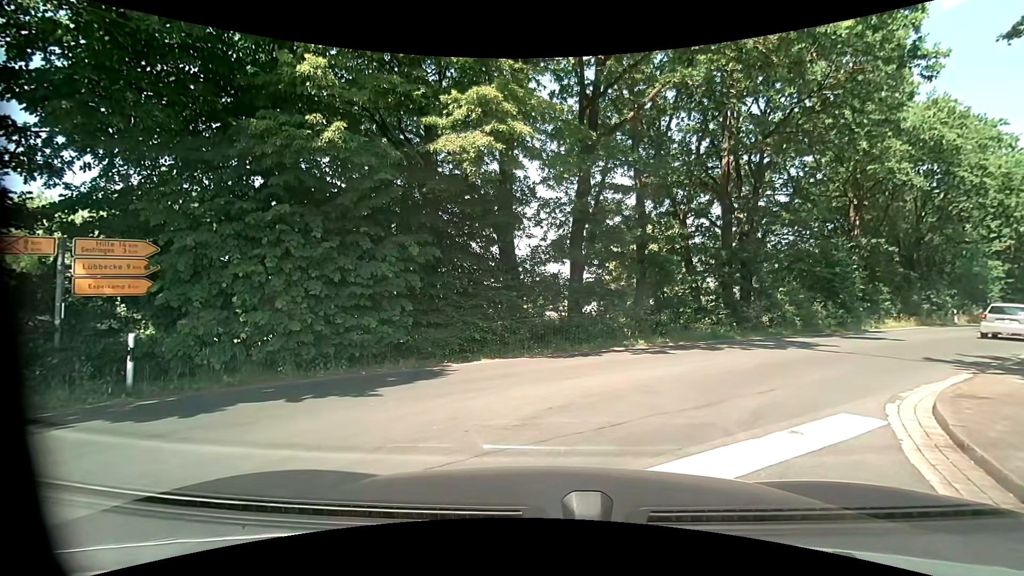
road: secondary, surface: asphalt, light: Day
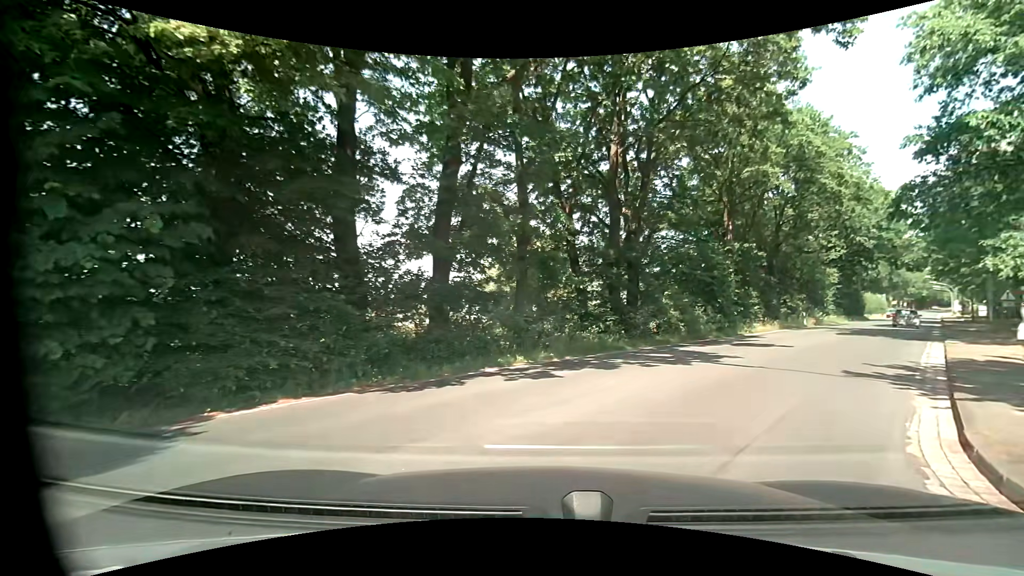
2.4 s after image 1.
(+0.5, +4.3) m; +15°
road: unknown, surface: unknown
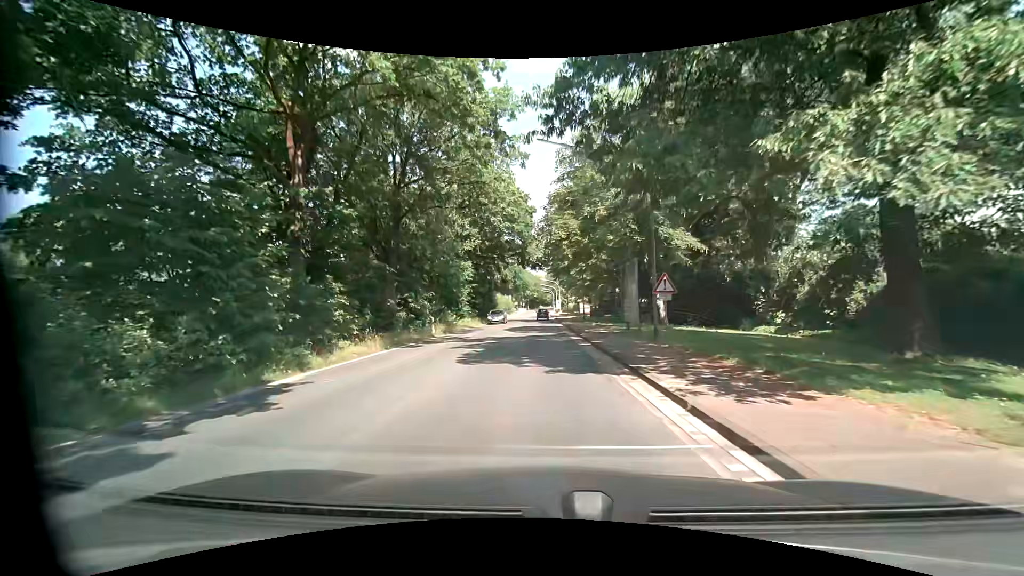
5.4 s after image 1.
(+7.6, +16.4) m; +35°
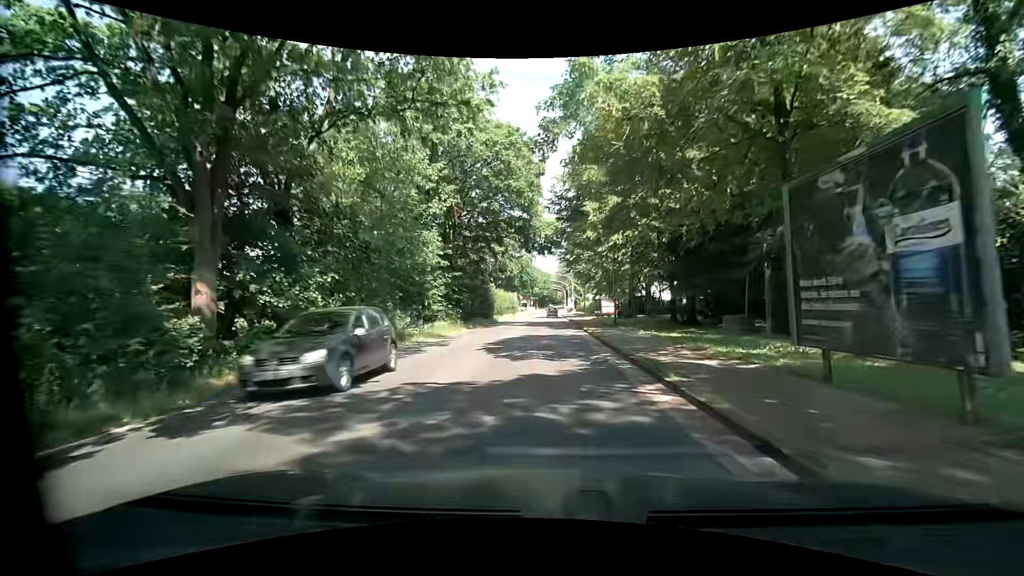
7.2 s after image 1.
(0.0, +16.1) m; -1°
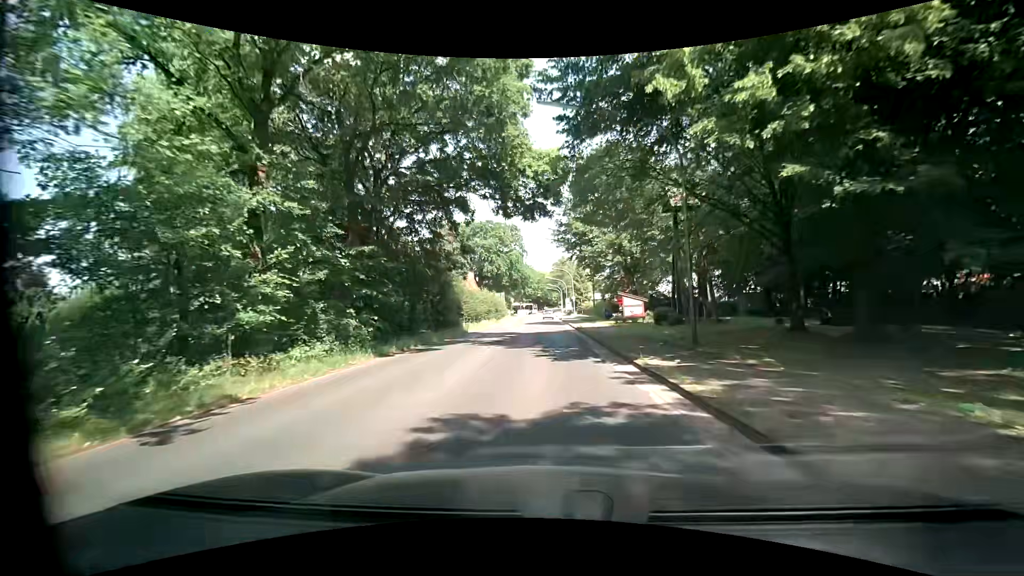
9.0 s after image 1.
(+0.4, +18.8) m; +1°
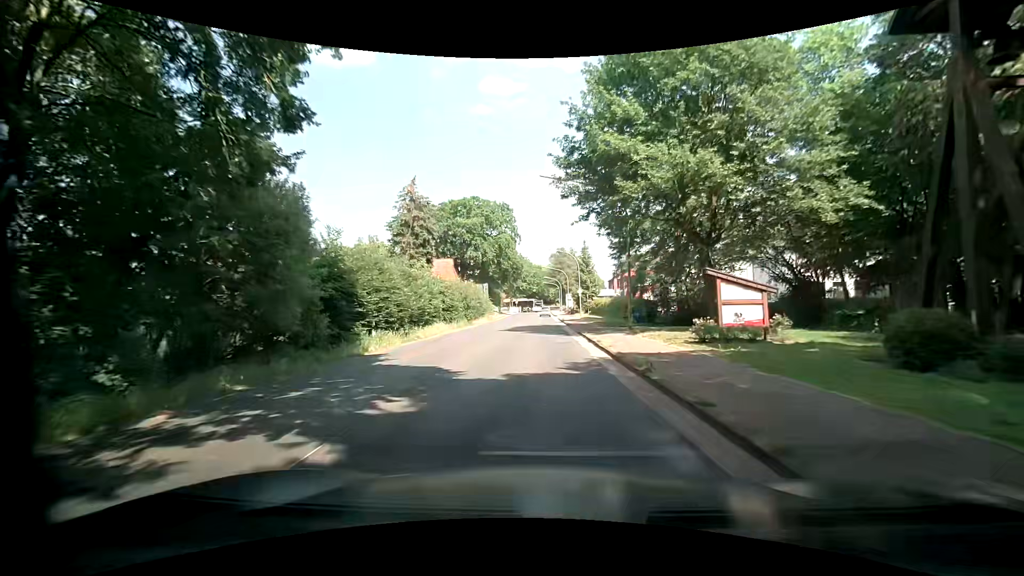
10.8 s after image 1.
(+0.1, +20.5) m; +1°
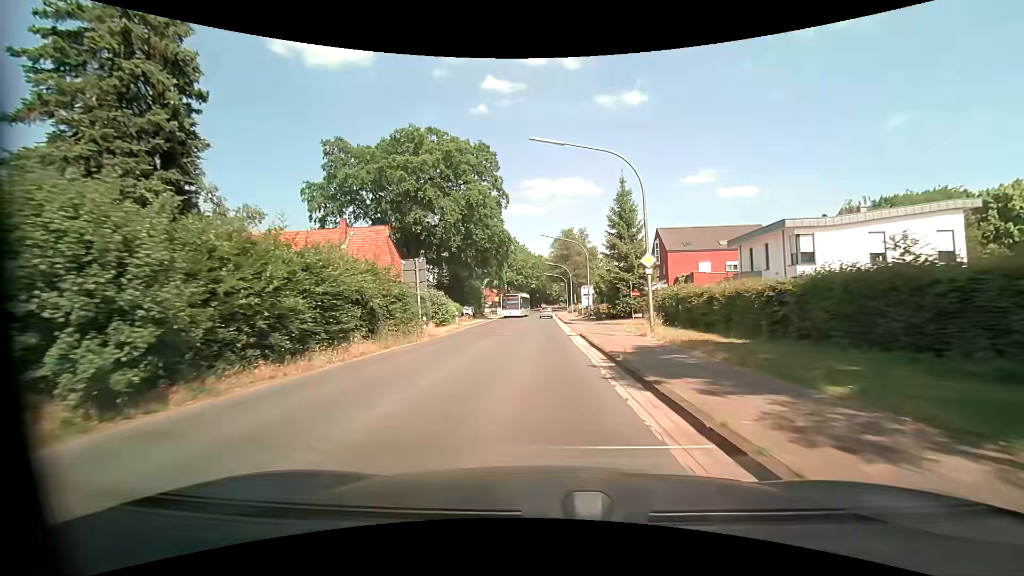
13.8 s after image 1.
(-0.2, +35.6) m; 0°
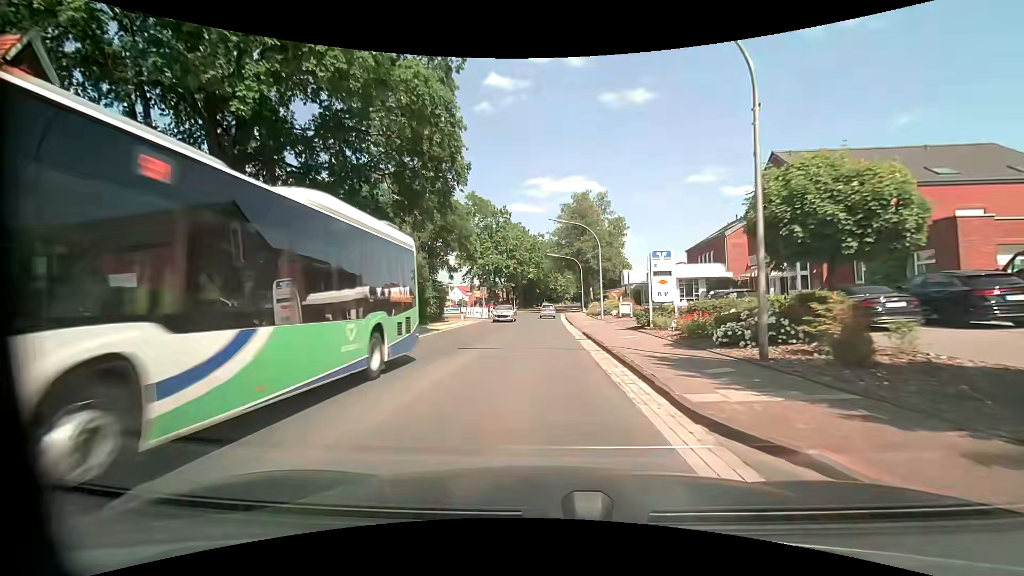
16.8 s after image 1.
(-0.2, +35.5) m; -1°
(0, +10) (0, +20) (0, +30) (0, +40) (+1, +50) (+1, +60) (-3, +69) (-13, +73) (-23, +72) (-33, +72) m
